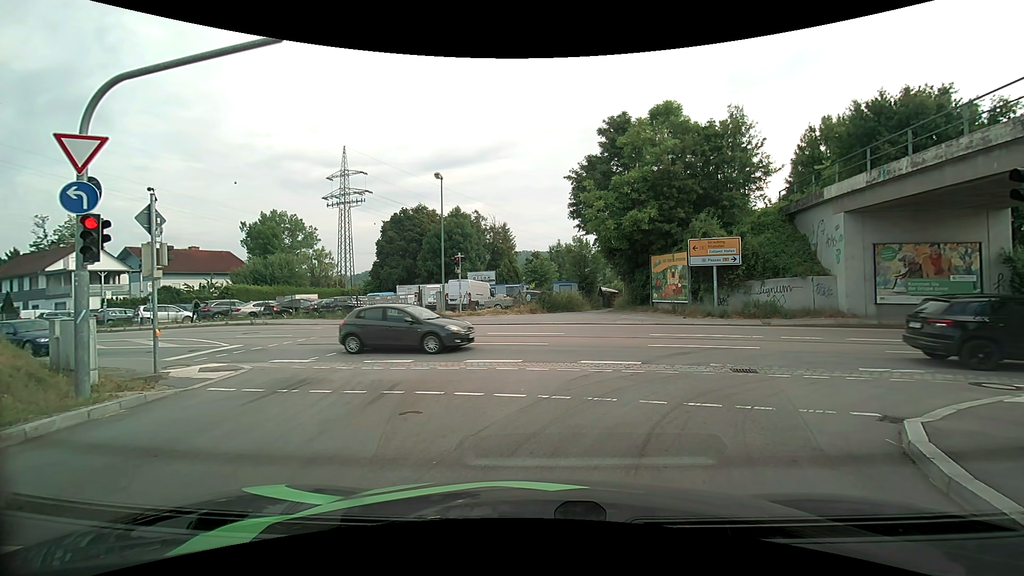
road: primary_link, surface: asphalt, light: Day
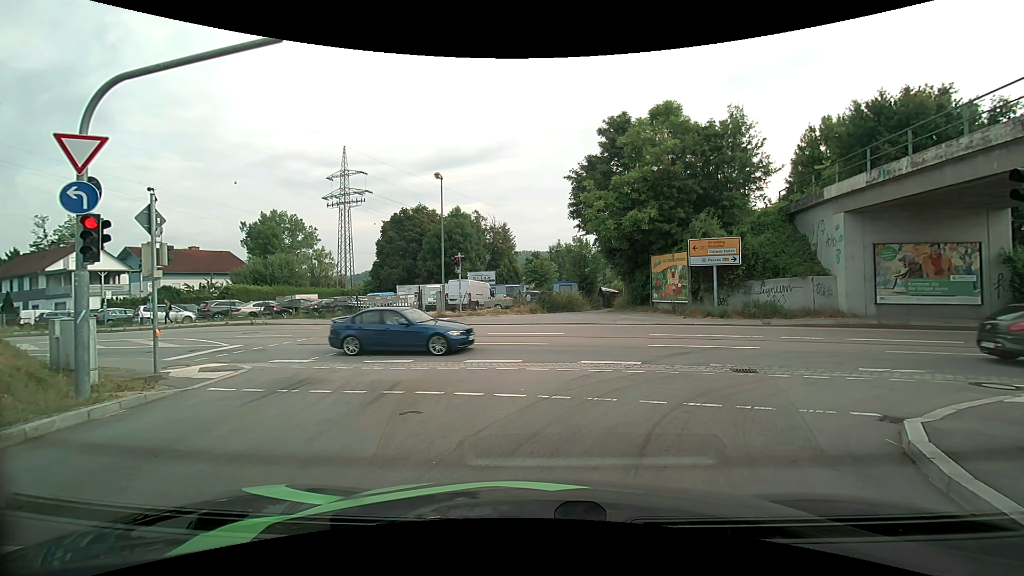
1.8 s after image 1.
(0.0, 0.0) m; 0°
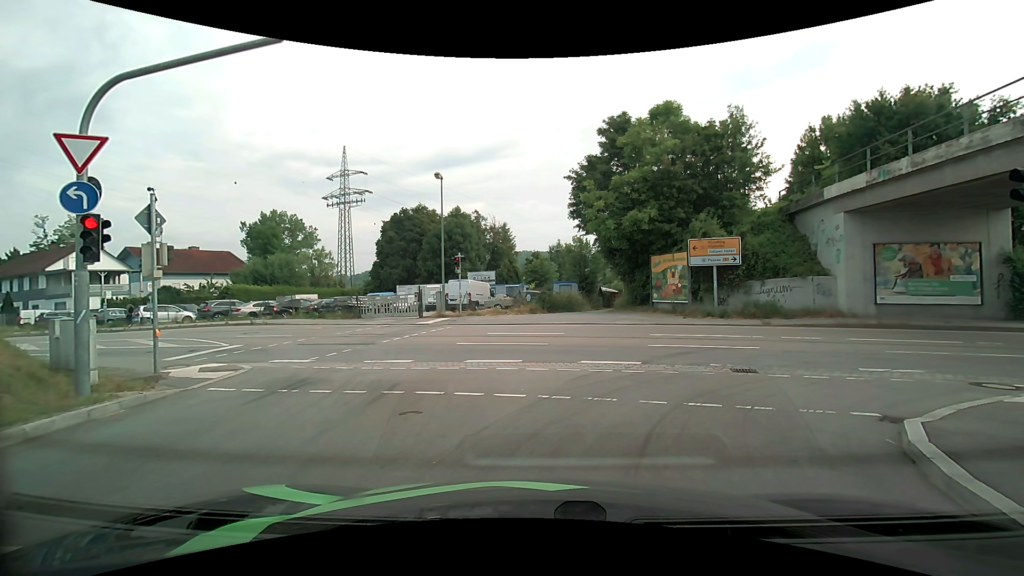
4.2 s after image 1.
(0.0, 0.0) m; 0°
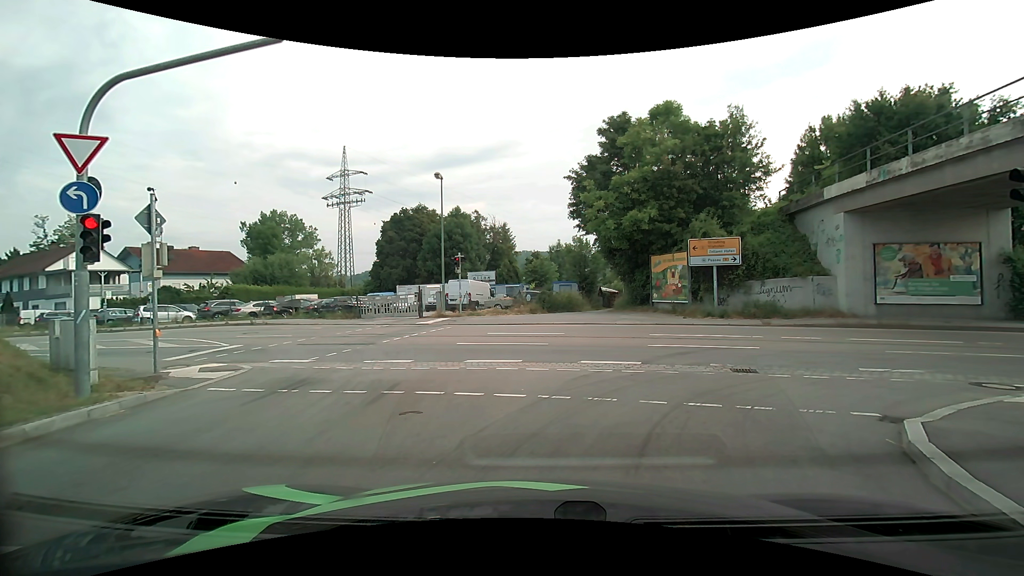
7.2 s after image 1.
(0.0, 0.0) m; 0°
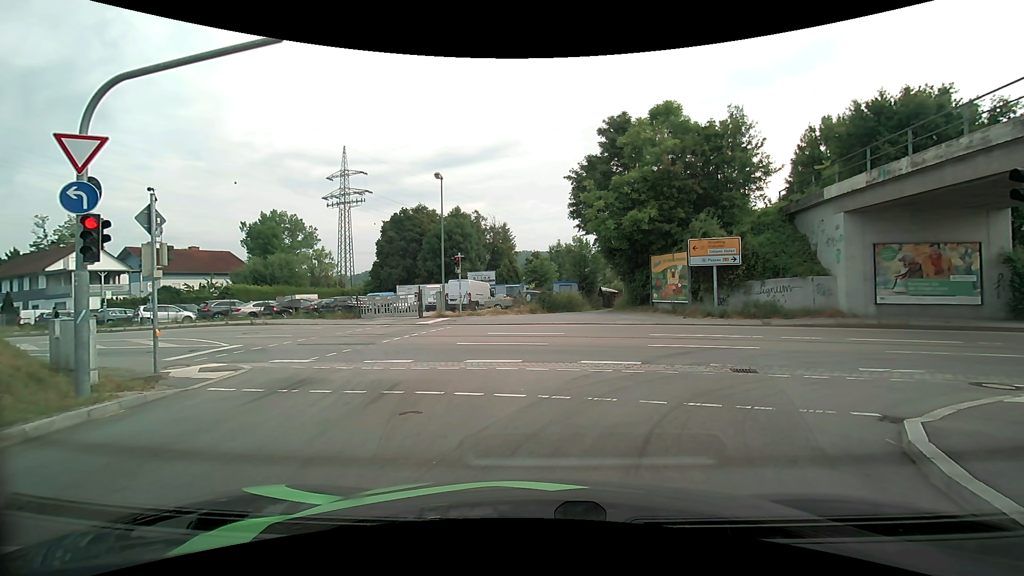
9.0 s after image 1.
(0.0, 0.0) m; 0°
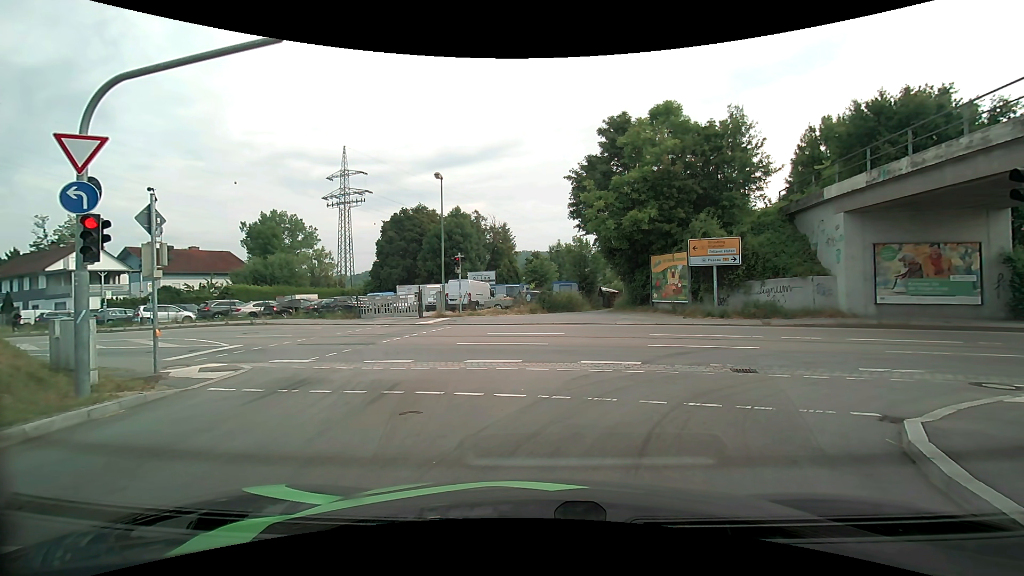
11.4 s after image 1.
(0.0, 0.0) m; 0°
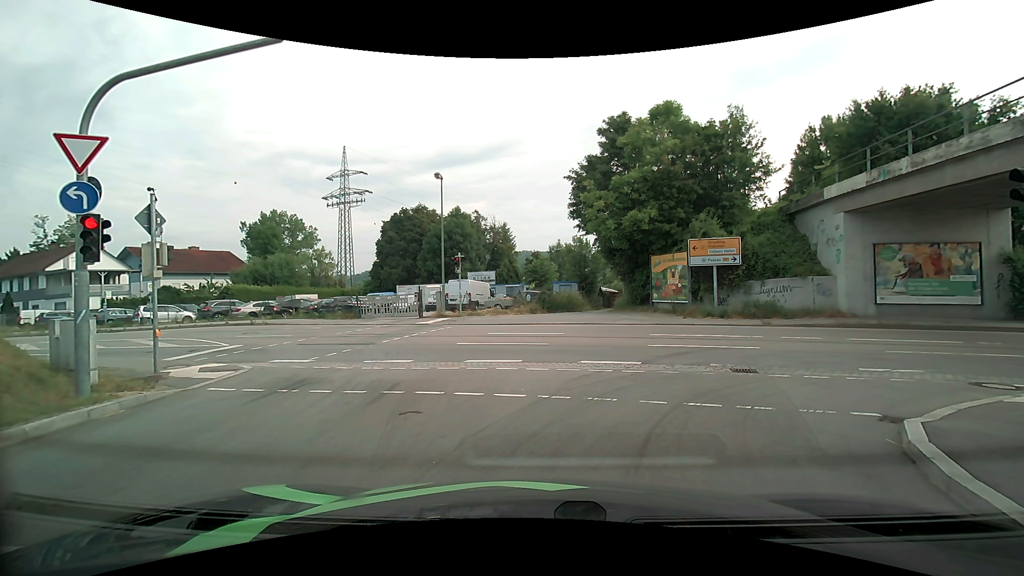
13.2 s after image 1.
(0.0, 0.0) m; 0°
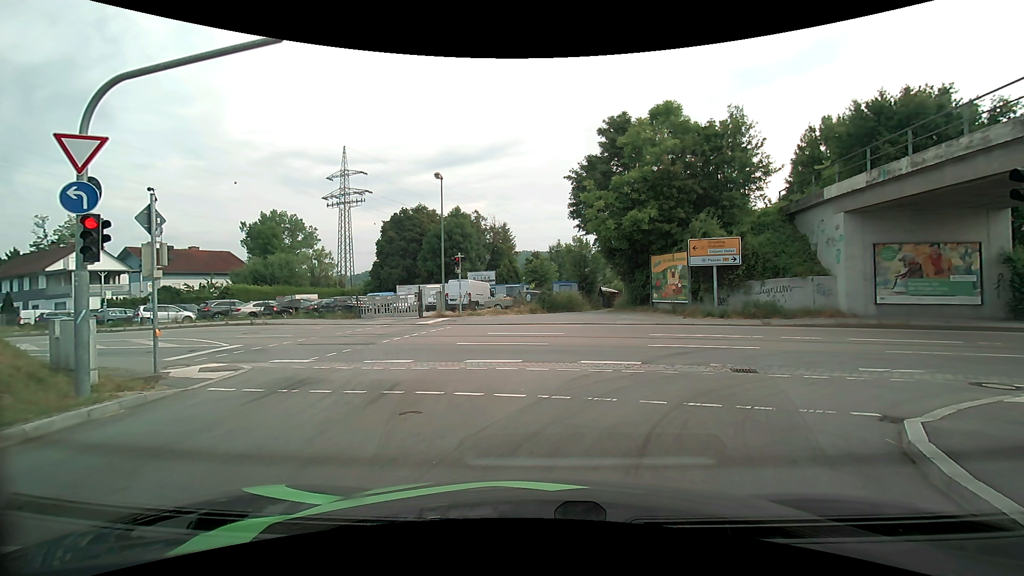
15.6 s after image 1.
(0.0, 0.0) m; 0°
